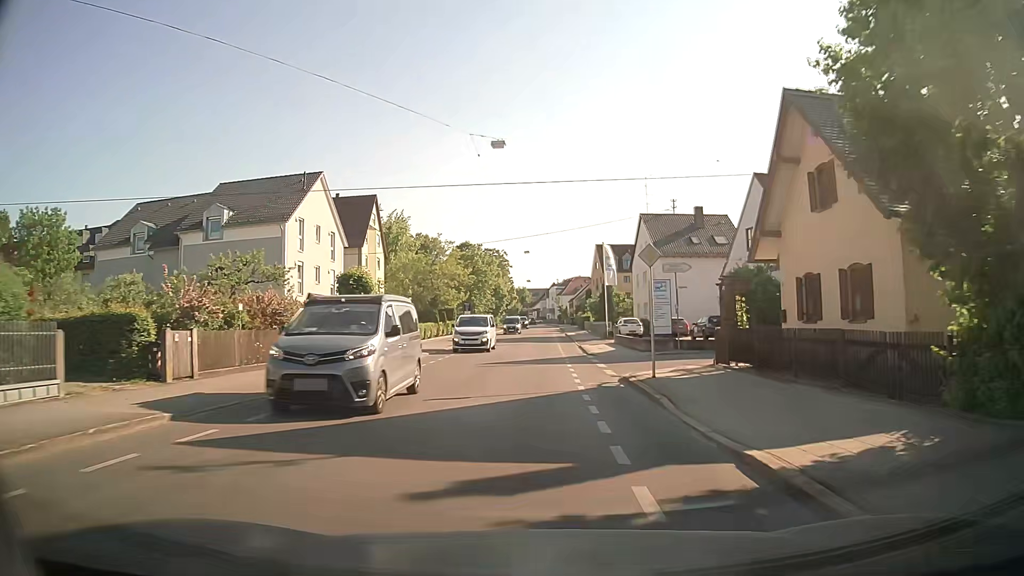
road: tertiary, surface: asphalt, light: Day
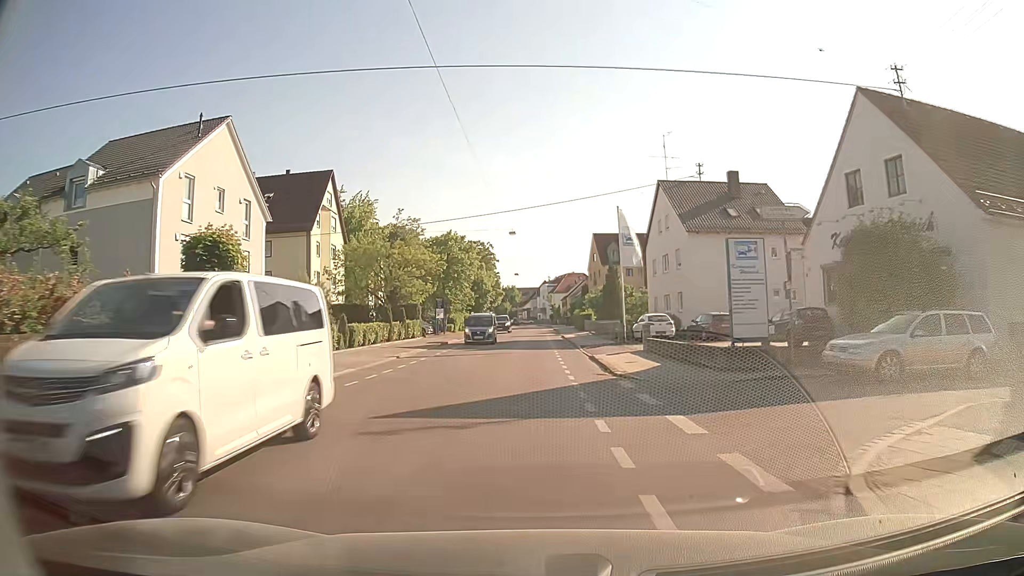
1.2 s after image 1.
(+0.1, +14.6) m; 0°
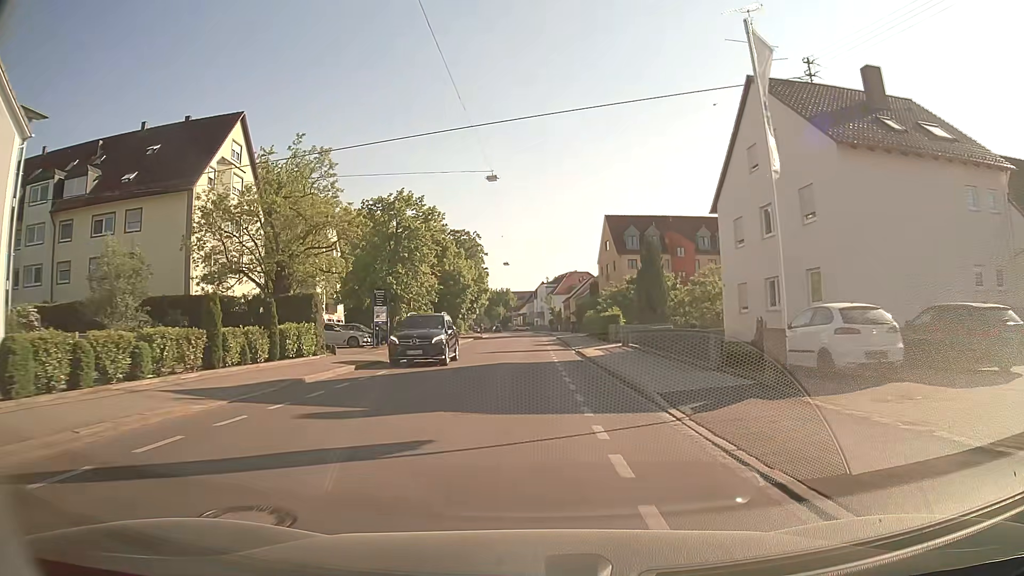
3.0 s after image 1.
(+0.3, +22.5) m; +2°
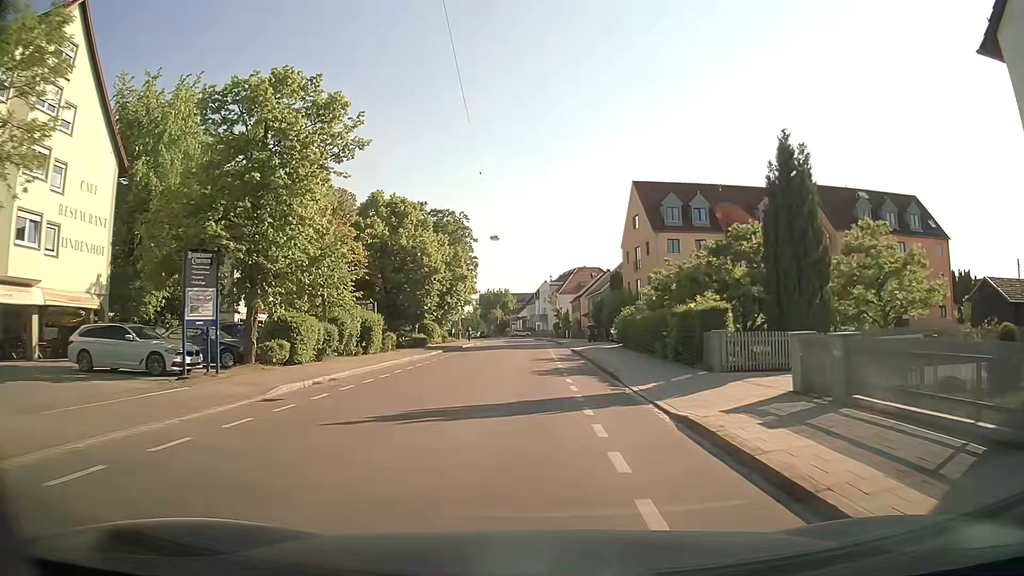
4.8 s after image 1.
(-0.2, +21.9) m; -1°
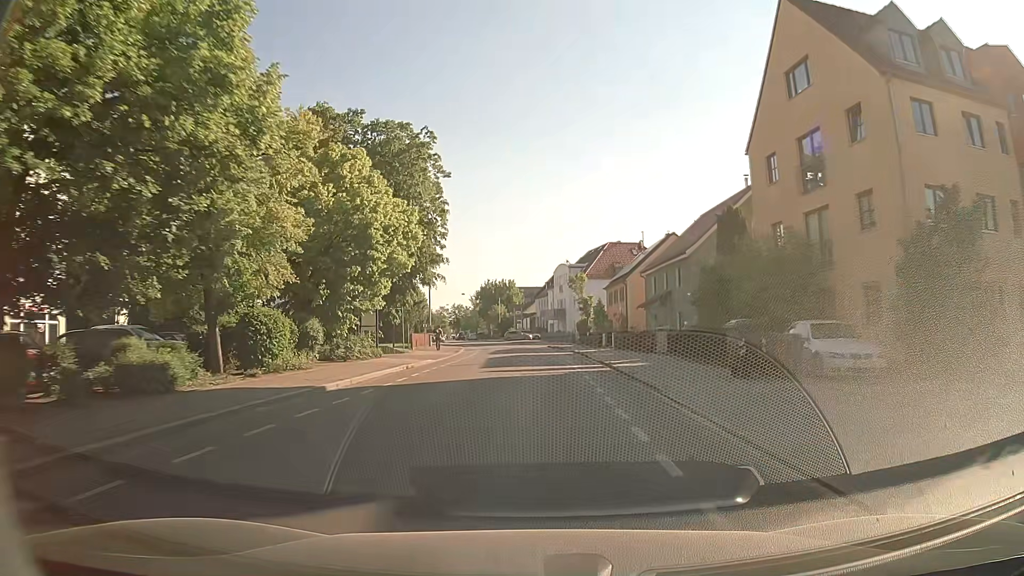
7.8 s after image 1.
(-0.1, +36.4) m; 0°
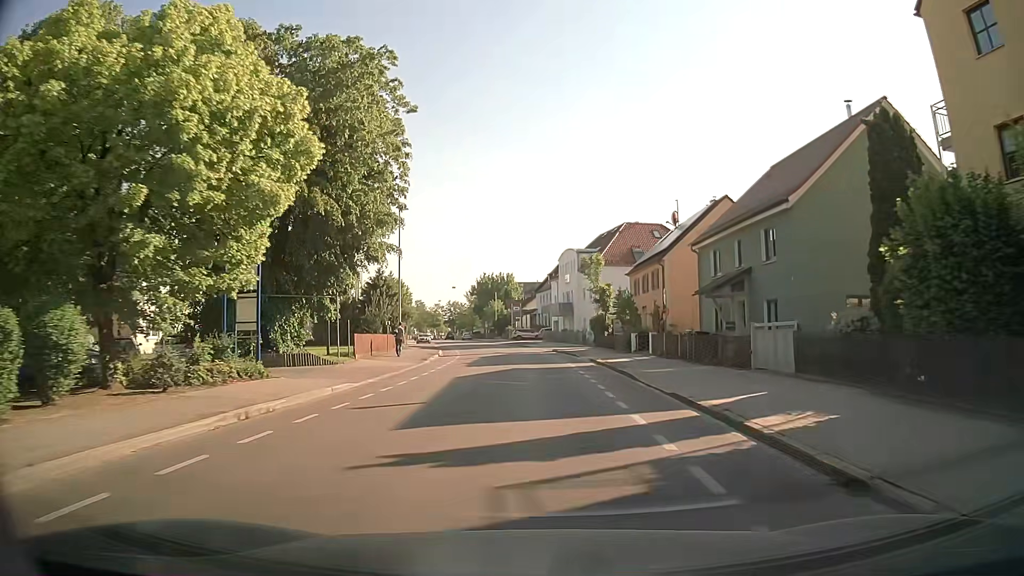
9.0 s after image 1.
(-0.1, +14.7) m; 0°
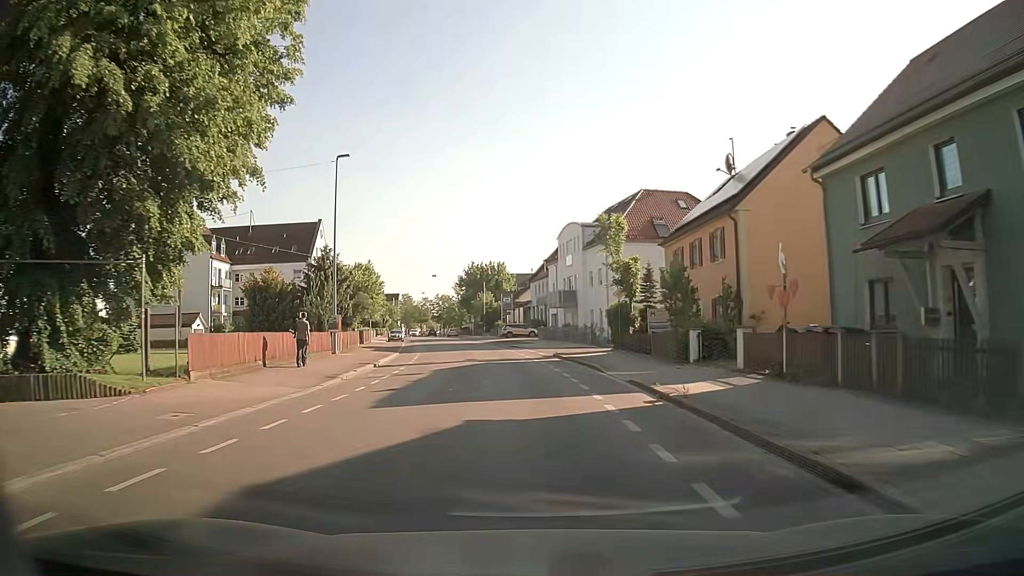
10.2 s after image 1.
(0.0, +14.9) m; 0°
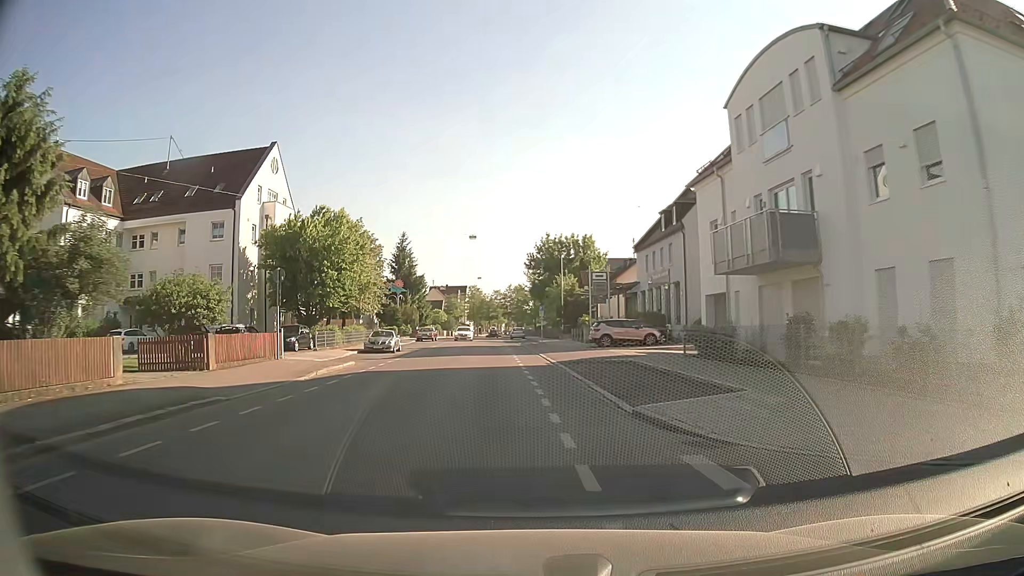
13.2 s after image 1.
(-1.7, +37.1) m; -7°
(0, +10) (-1, +20) (-2, +30) (-2, +40) (-3, +50) (-4, +60) (-4, +70) (-5, +80) (-6, +90) (-6, +100) m
